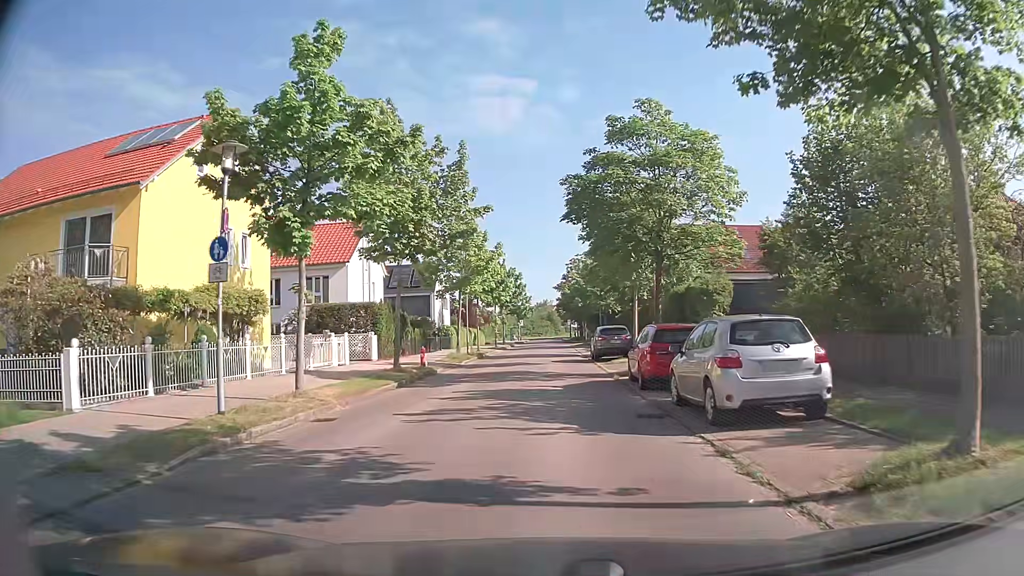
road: residential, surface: asphalt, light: Day
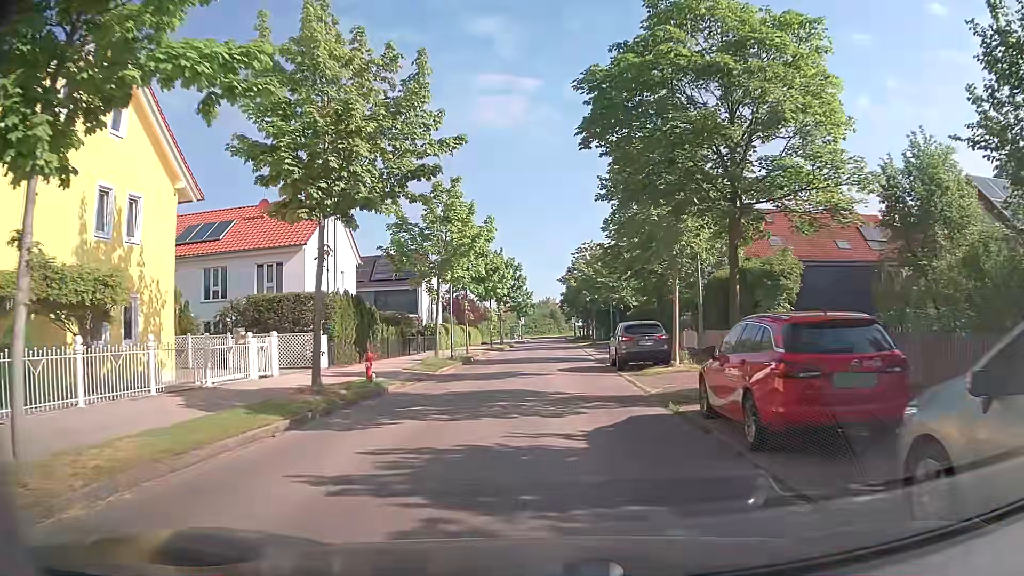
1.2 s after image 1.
(0.0, +8.3) m; 0°
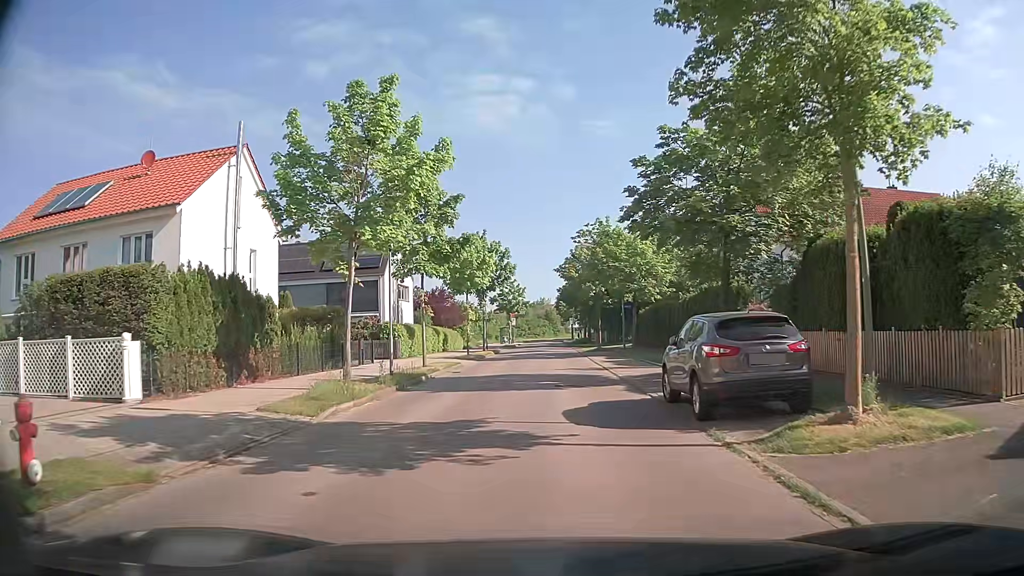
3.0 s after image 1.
(0.0, +12.3) m; 0°
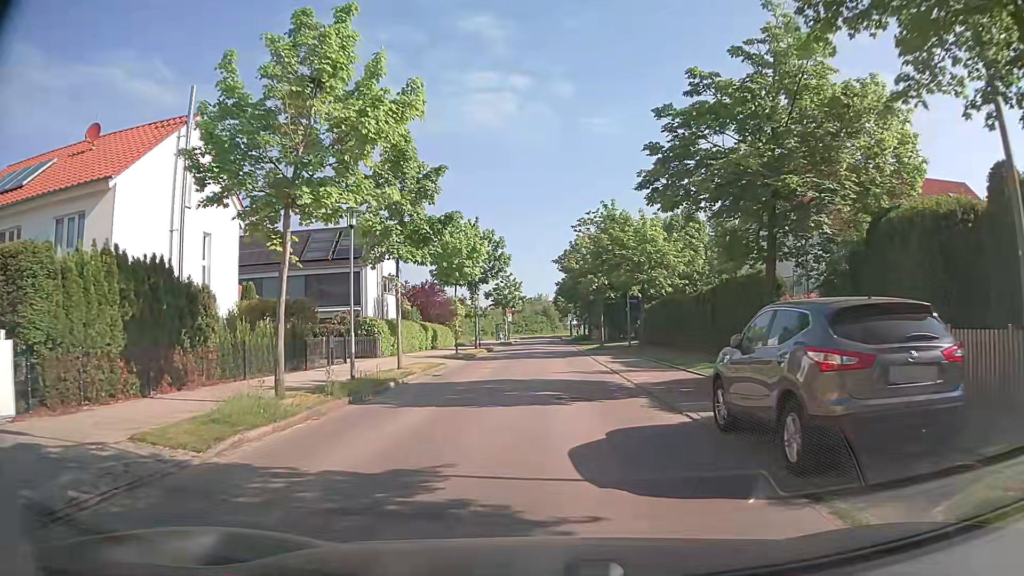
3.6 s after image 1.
(0.0, +4.1) m; 0°
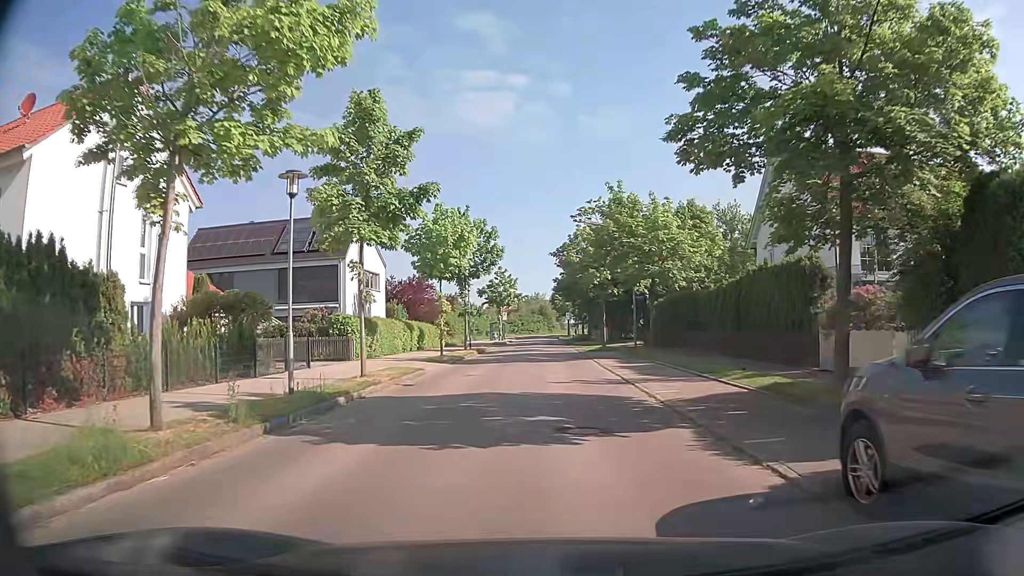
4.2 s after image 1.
(0.0, +4.1) m; -1°
